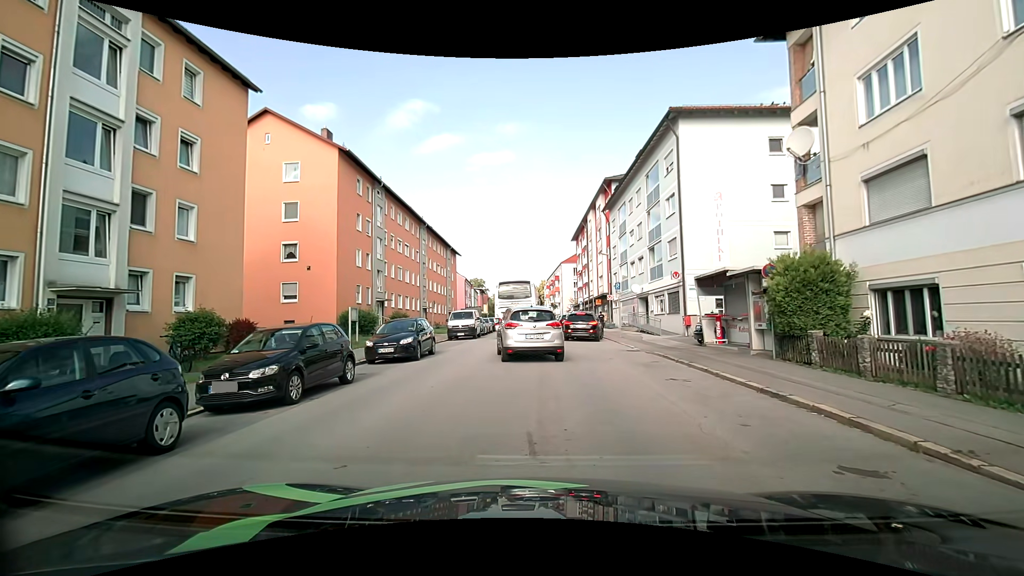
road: tertiary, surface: asphalt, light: Day
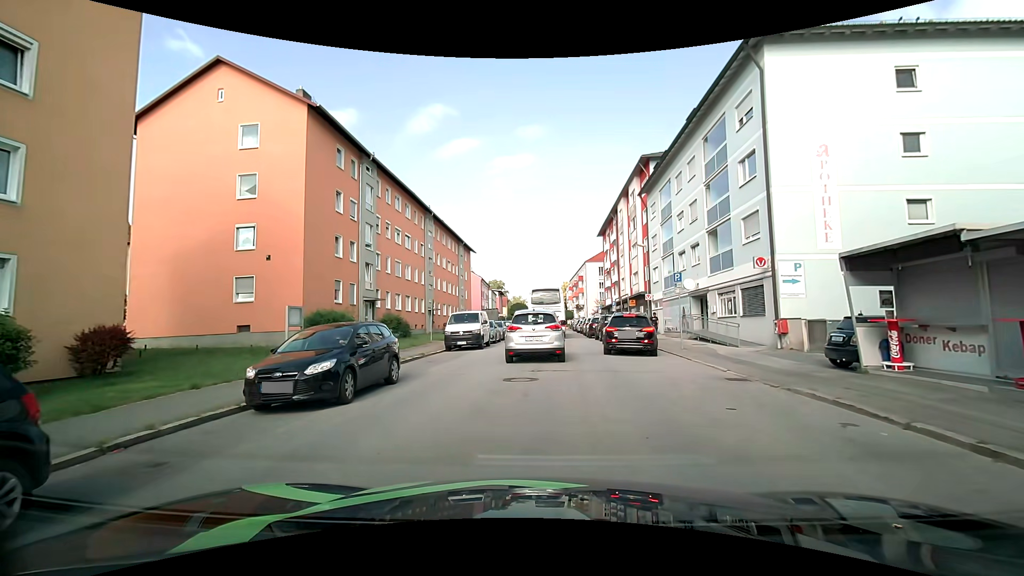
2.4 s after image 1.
(-0.1, +8.3) m; 0°
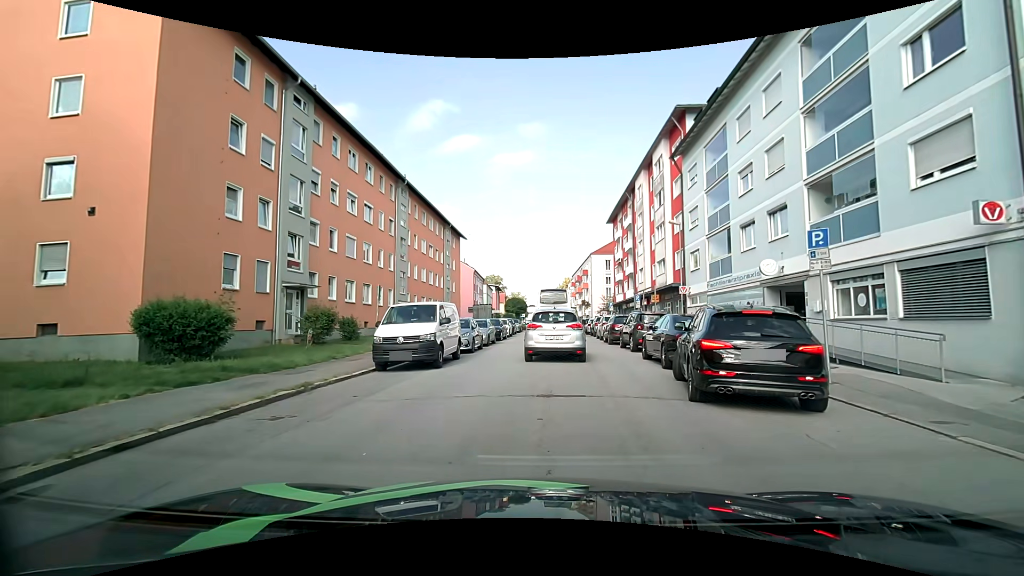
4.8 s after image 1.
(-0.3, +10.7) m; -2°
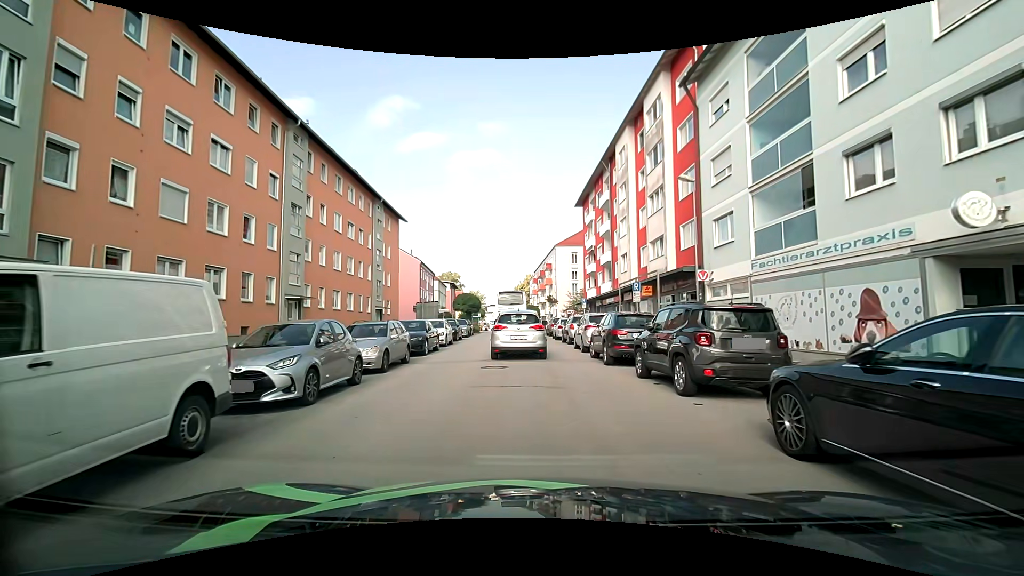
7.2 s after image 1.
(+0.3, +11.8) m; +4°
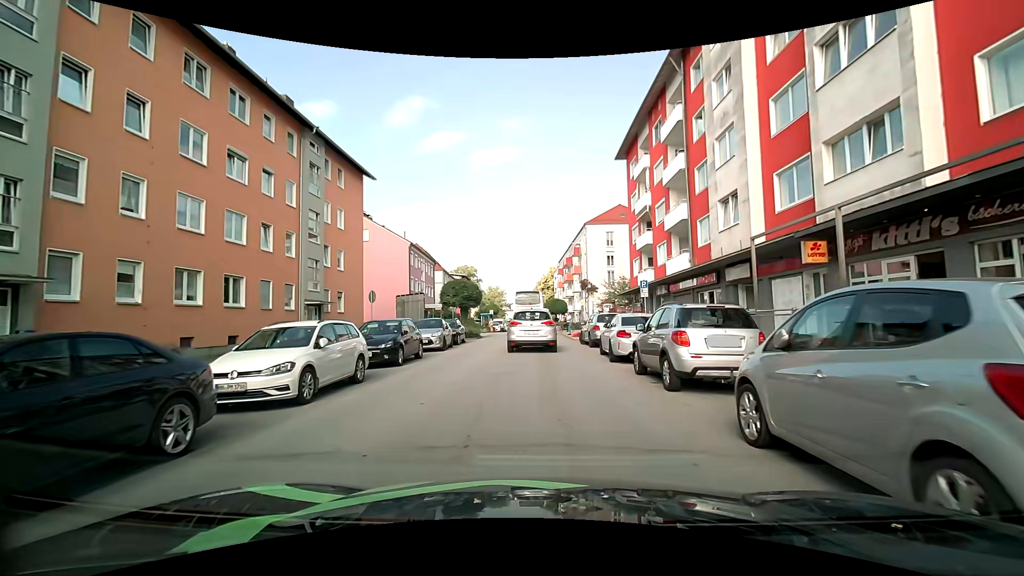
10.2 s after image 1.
(-0.5, +17.4) m; -3°
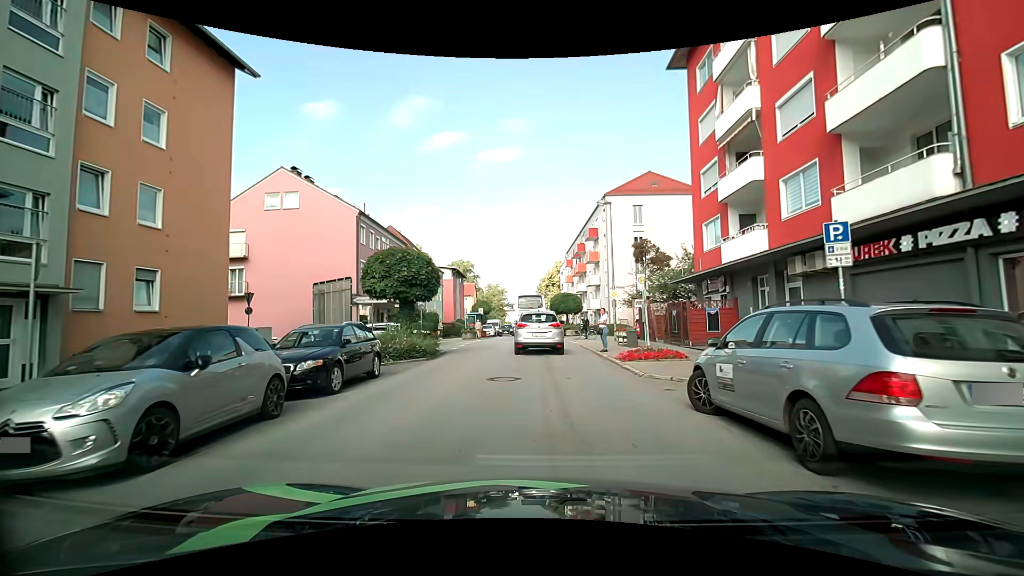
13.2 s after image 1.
(-0.2, +16.8) m; -1°
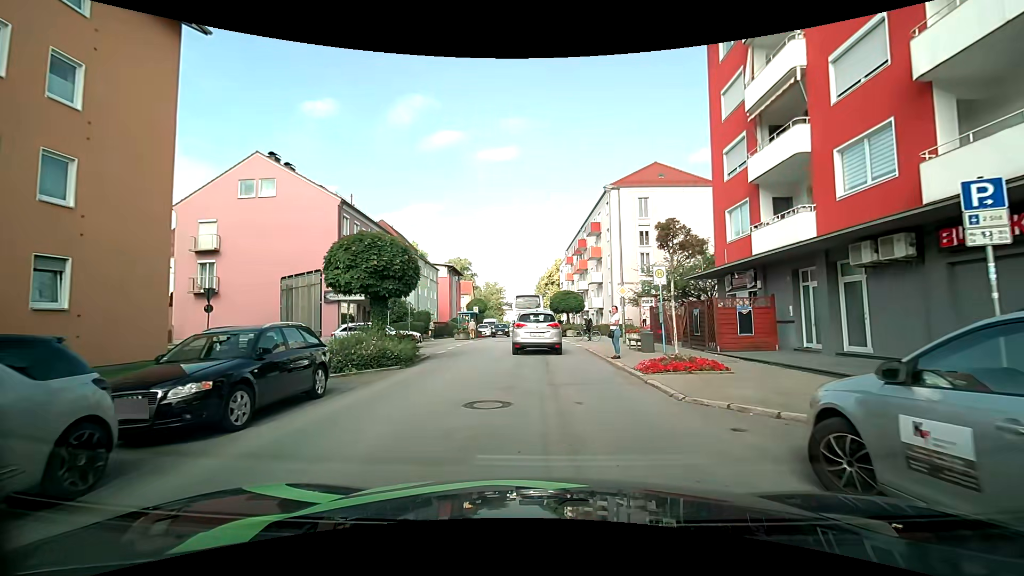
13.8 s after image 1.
(0.0, +3.2) m; +1°
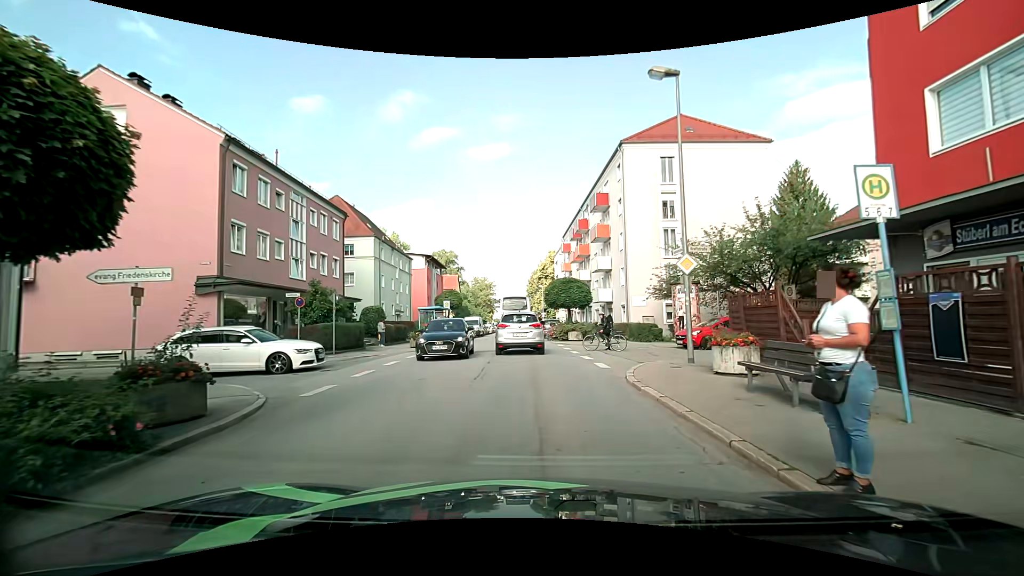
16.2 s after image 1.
(0.0, +11.9) m; +1°
(0, +10) (-1, +20) (-1, +30) (-2, +40) (-2, +50) (-3, +60) (-4, +70) (-4, +80) (-5, +90) (-5, +100) m
